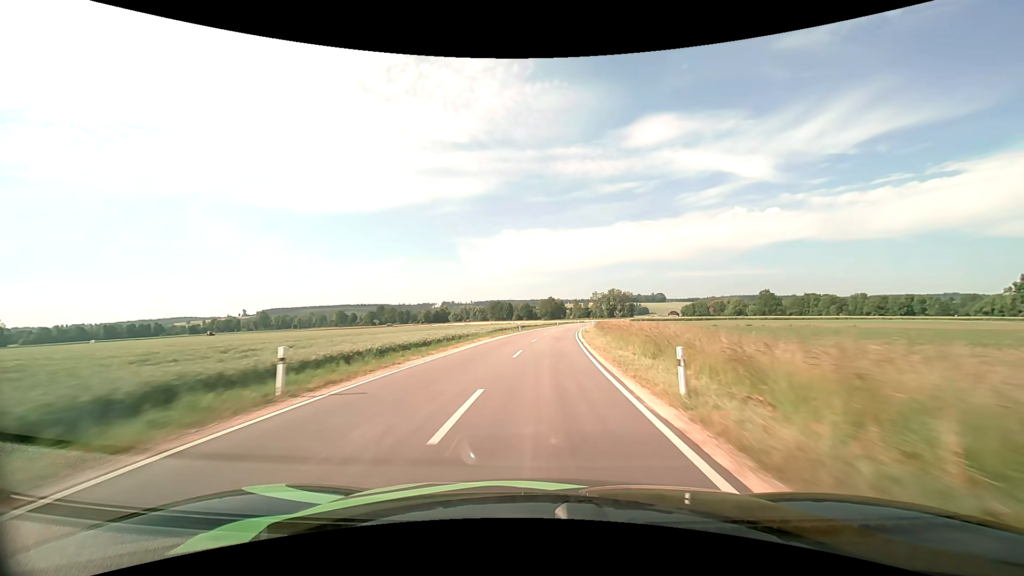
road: tertiary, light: Day
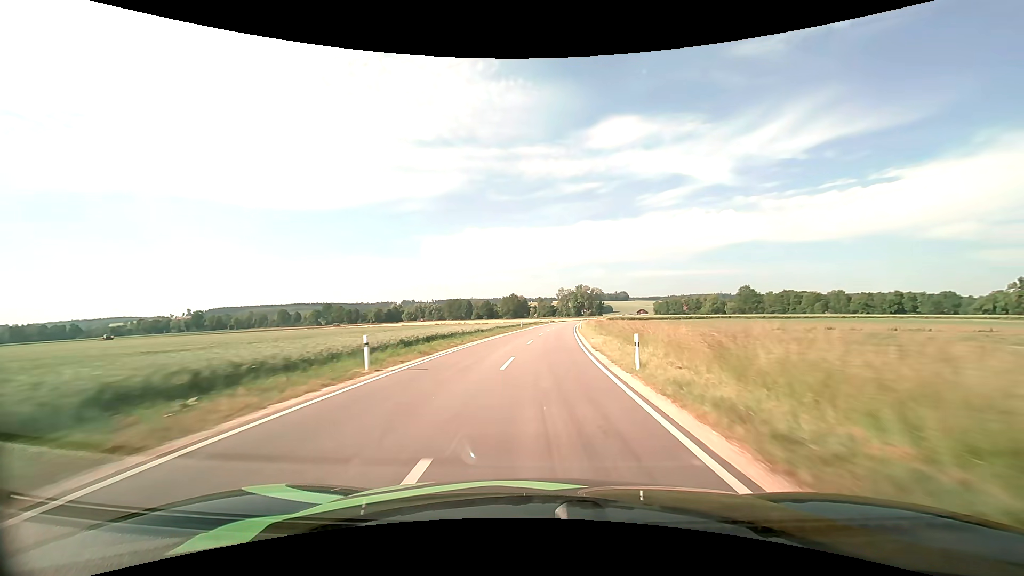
(+1.4, +40.8) m; +4°
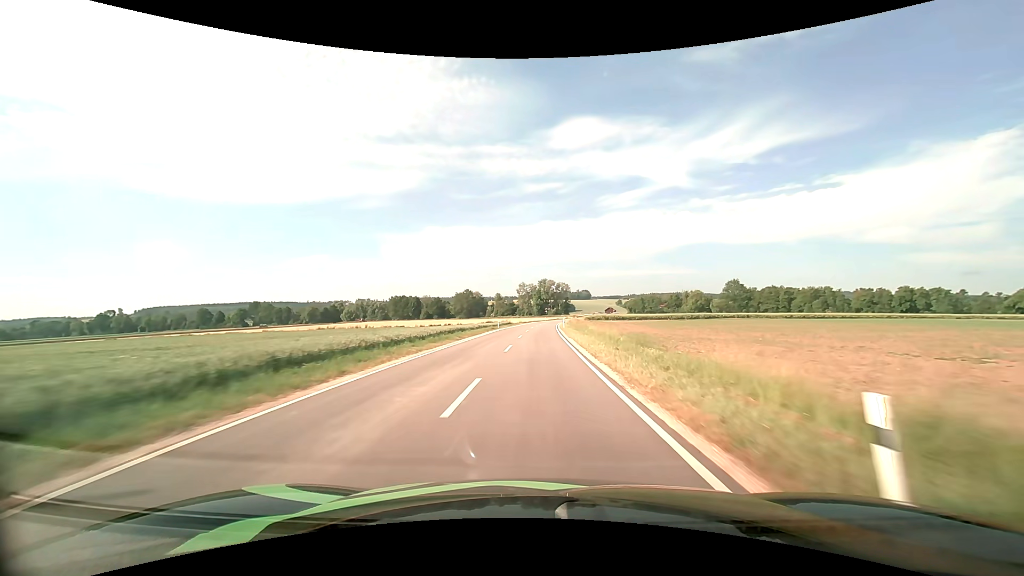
(+2.4, +54.4) m; +5°
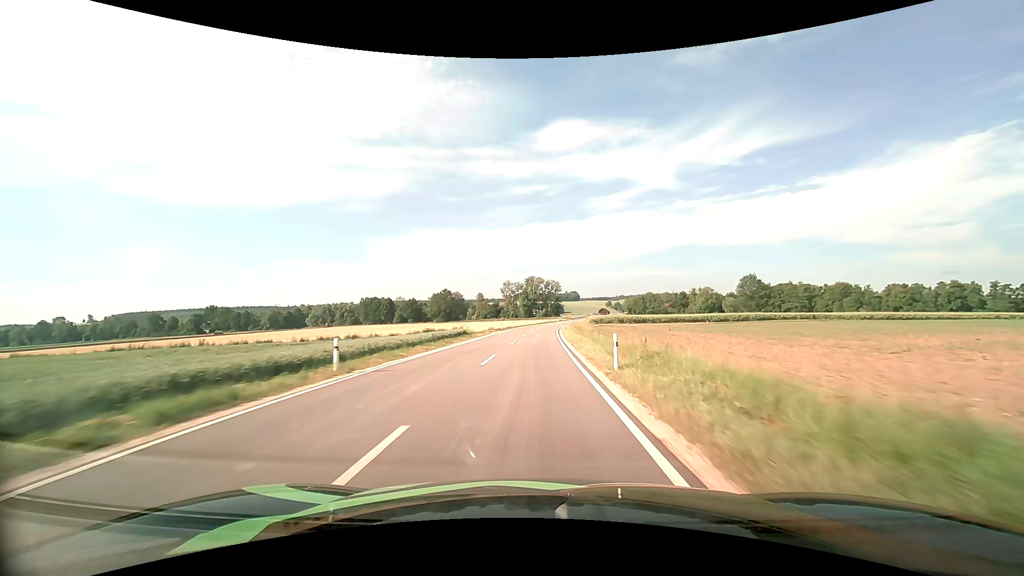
(+0.5, +40.8) m; +1°
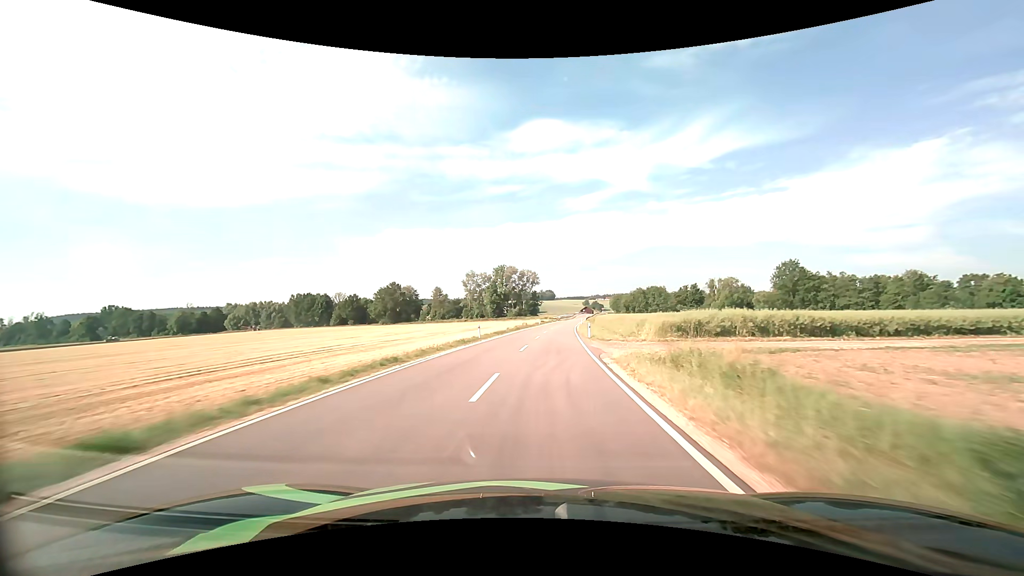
(+1.2, +66.5) m; +3°
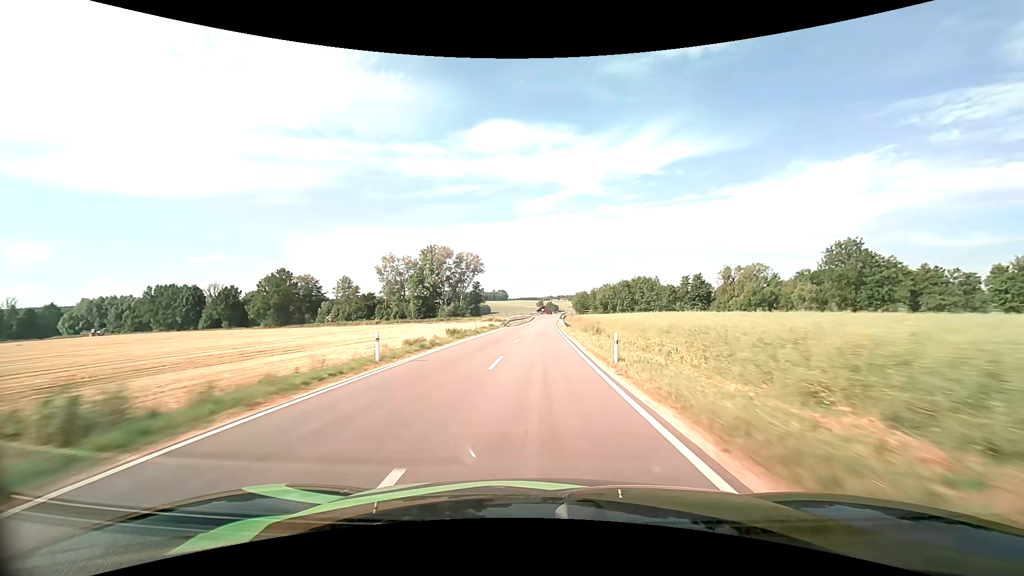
(+3.3, +67.9) m; +5°
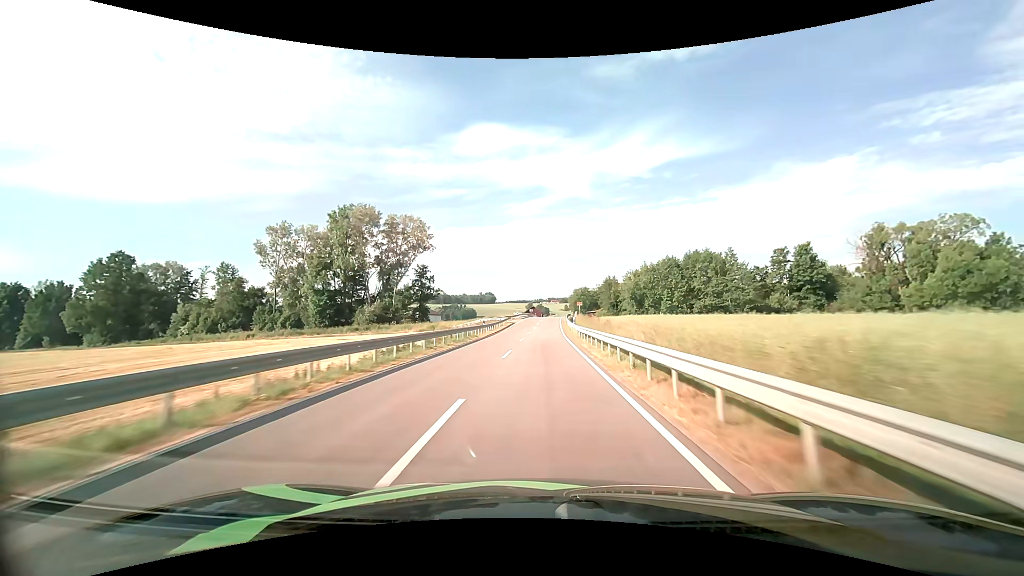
(+1.2, +68.9) m; +1°
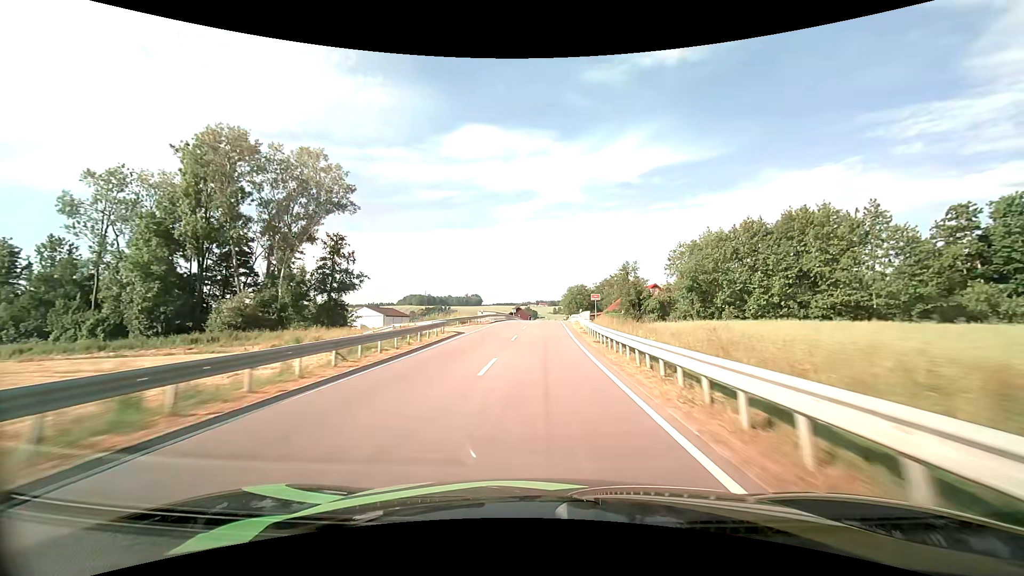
(+0.4, +41.2) m; +1°
(0, +10) (0, +20) (0, +30) (+1, +40) (+1, +50) (+1, +60) (+2, +70) (+2, +80) (+2, +90) (+3, +100) m
